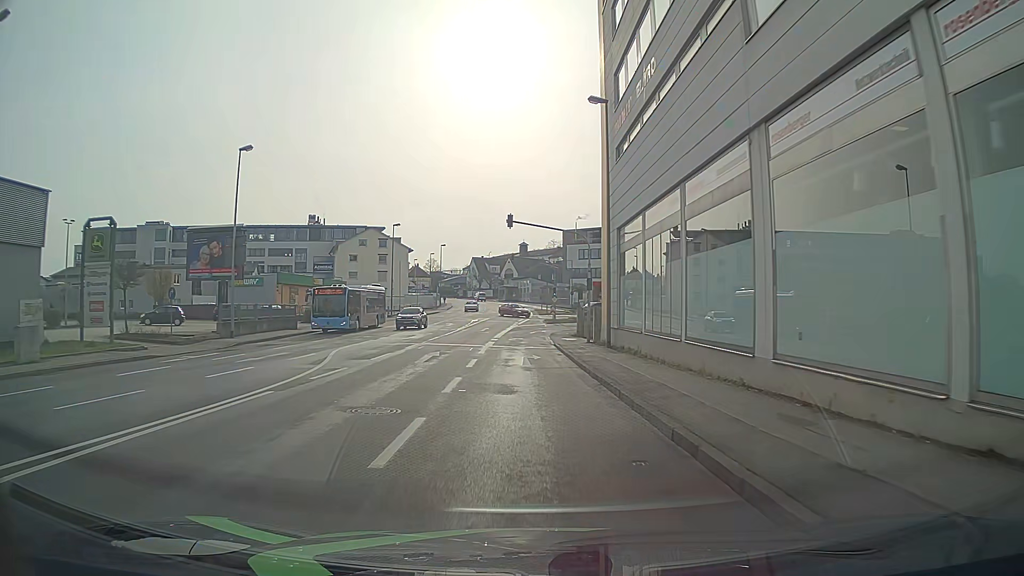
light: Day
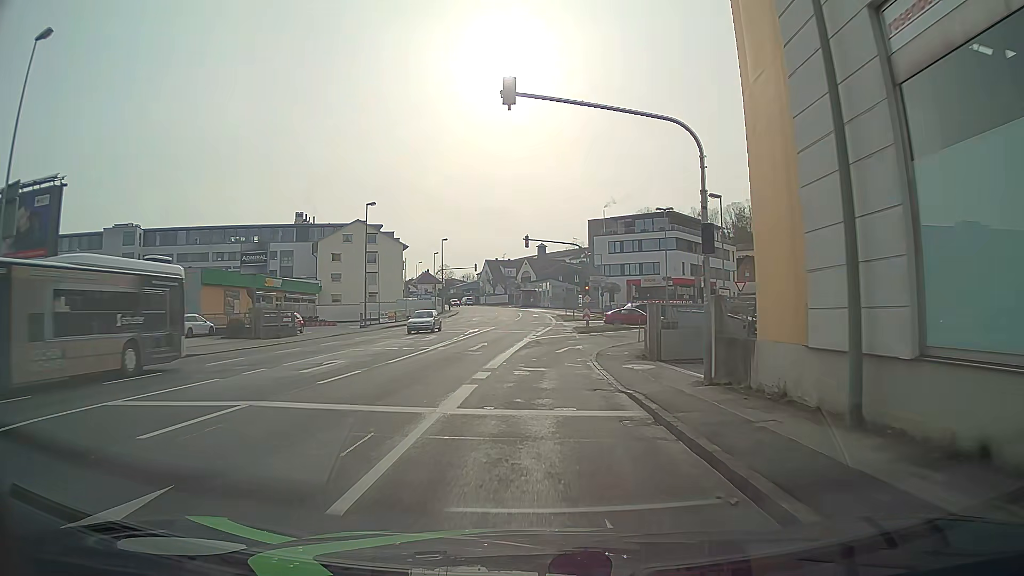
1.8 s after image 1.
(0.0, +19.6) m; 0°
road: tertiary_link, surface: asphalt
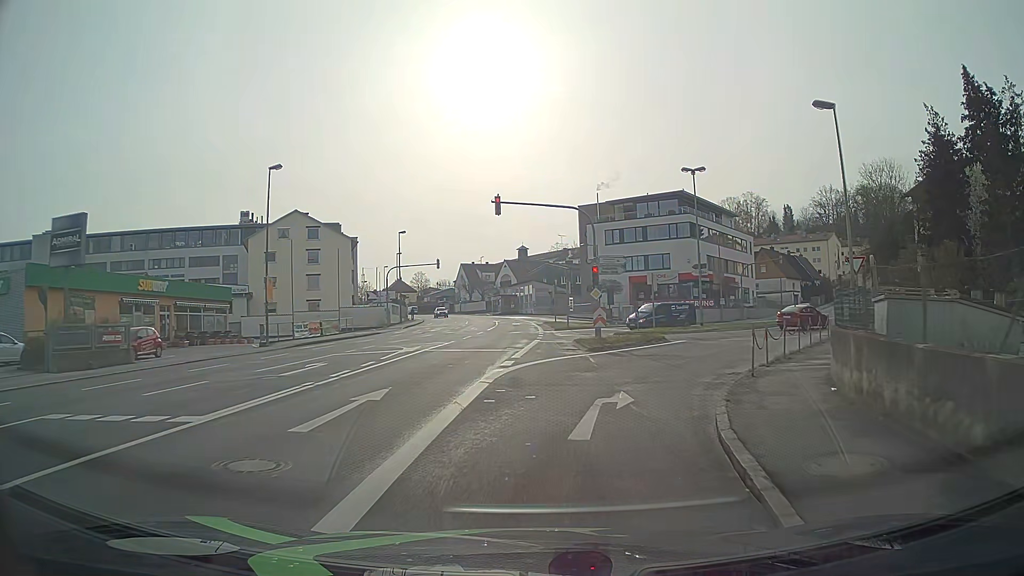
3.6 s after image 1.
(0.0, +18.0) m; +1°
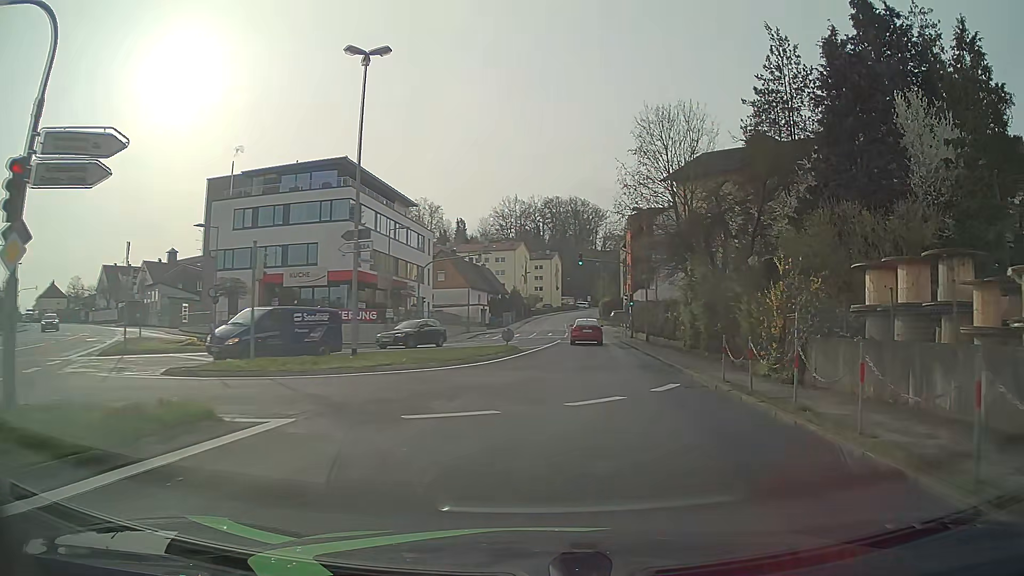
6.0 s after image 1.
(+4.8, +21.6) m; +29°
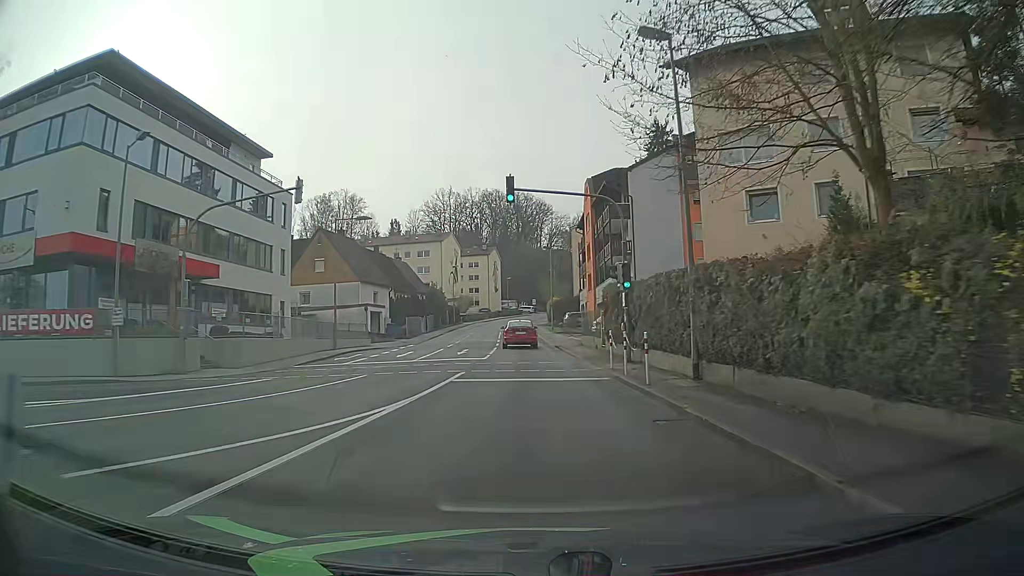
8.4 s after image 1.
(+2.1, +26.6) m; +5°
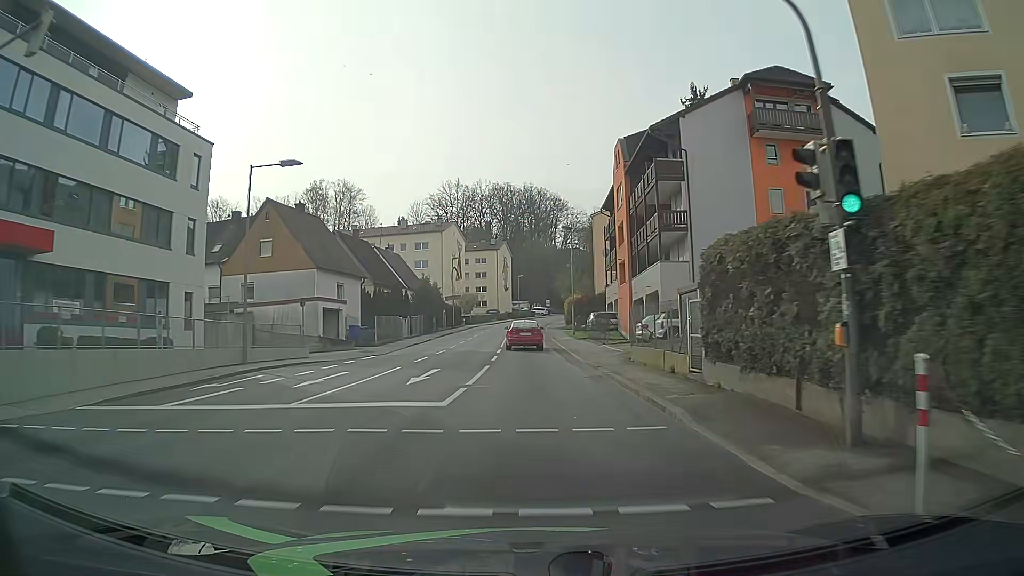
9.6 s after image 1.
(-0.2, +14.9) m; -1°
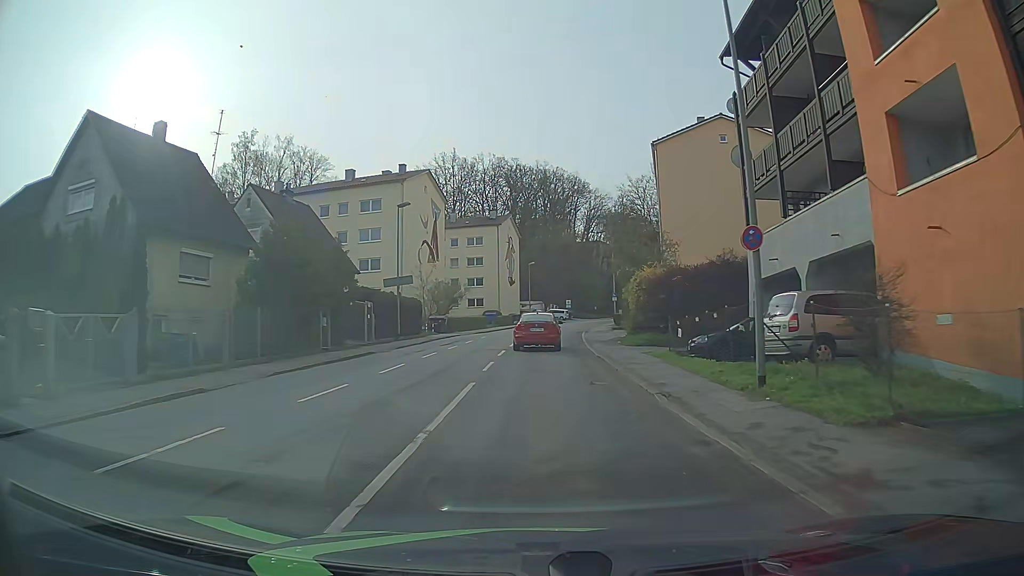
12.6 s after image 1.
(-0.8, +38.0) m; -1°
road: tertiary
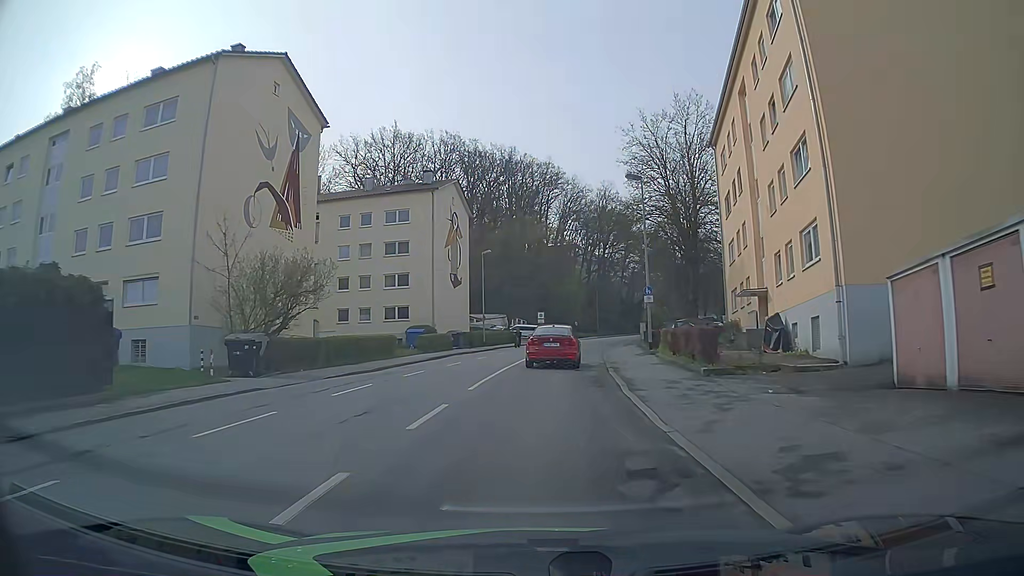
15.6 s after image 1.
(+0.6, +32.6) m; +2°
(0, +10) (0, +20) (+1, +30) (+3, +40) (+4, +50) (+6, +60) (+8, +69) (+11, +79) (+13, +89) (+17, +98) m
